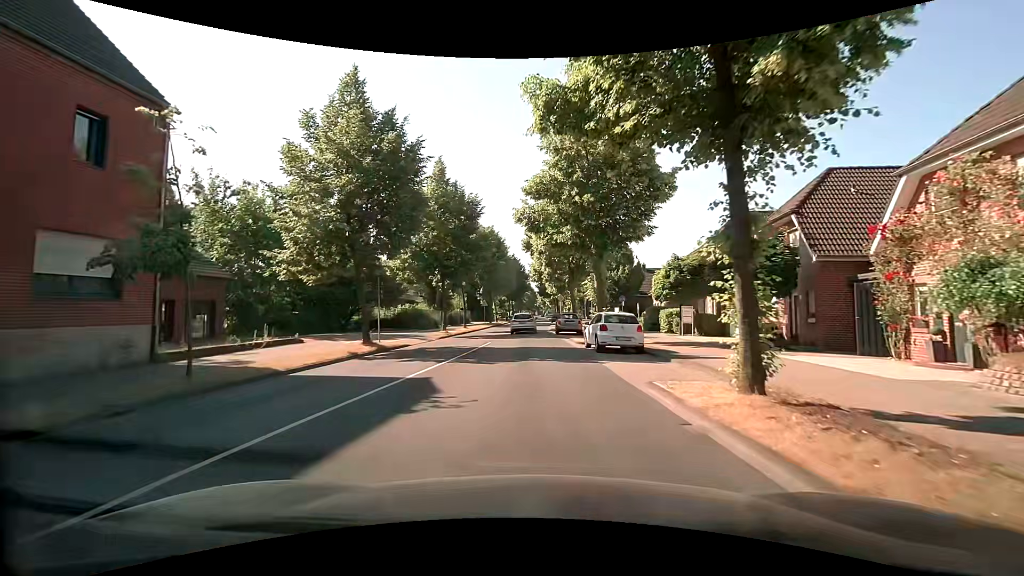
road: tertiary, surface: asphalt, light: Day
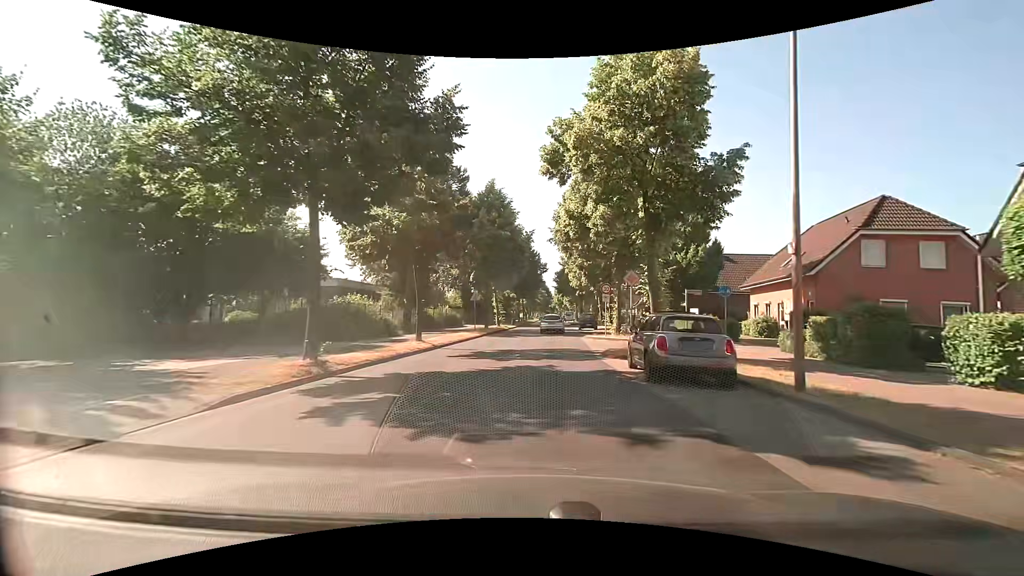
(-0.8, +22.7) m; -2°
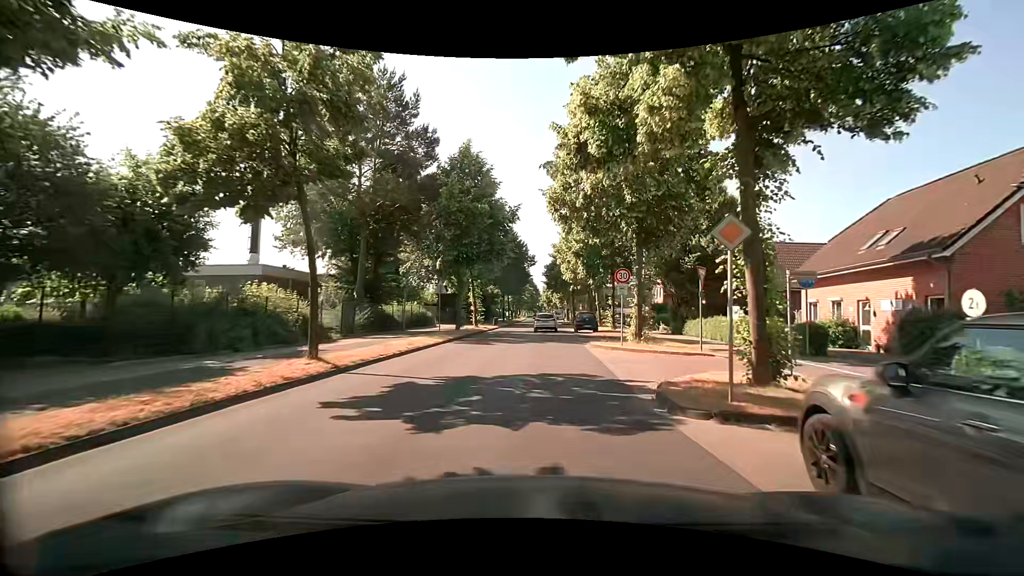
(+0.1, +9.2) m; +1°
(0, +10) (+1, +20) (+1, +30) (+2, +40) (+2, +50) (+2, +60) (+3, +70) (+3, +80) (+3, +90) (+4, +100) m
